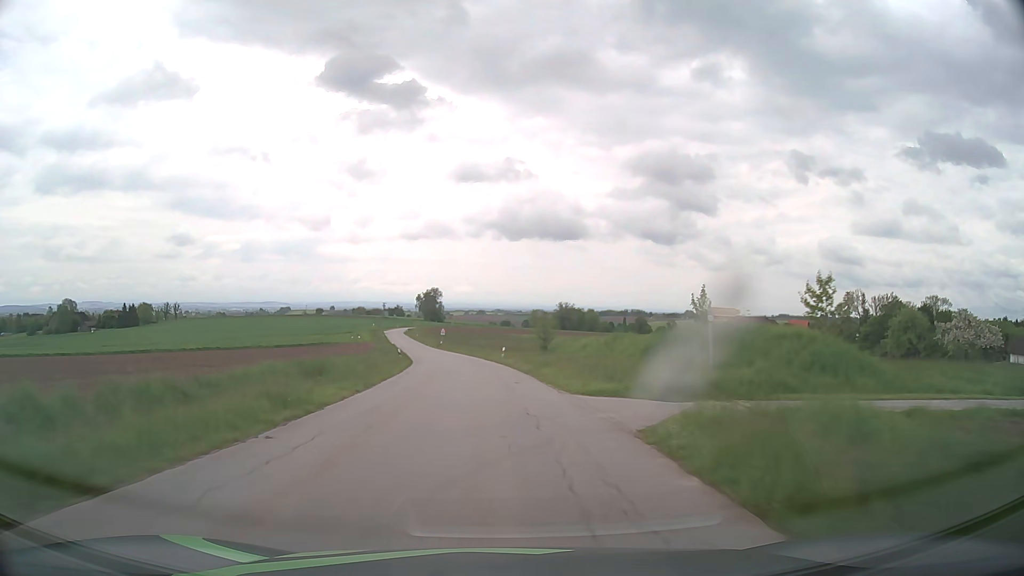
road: tertiary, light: Day
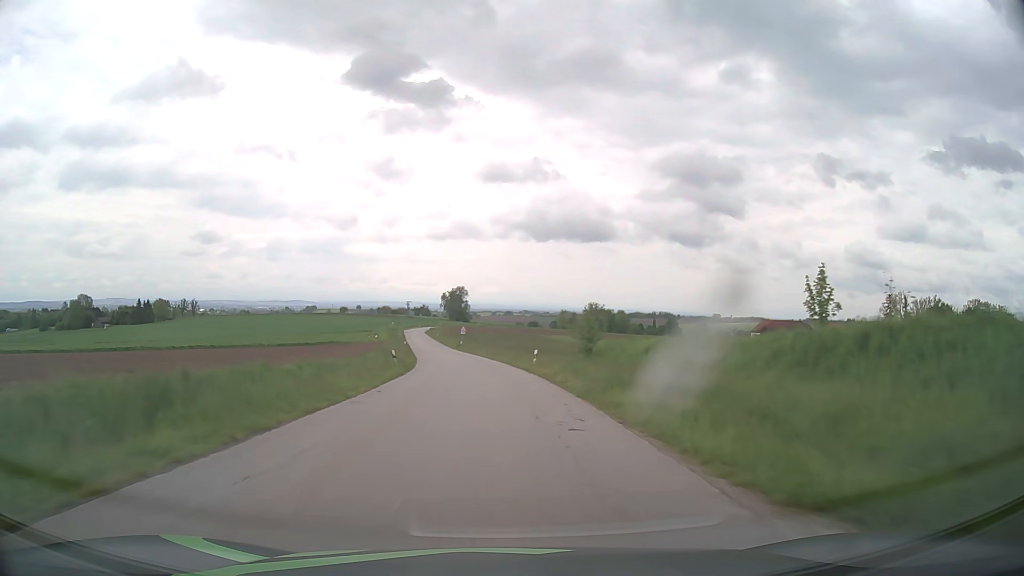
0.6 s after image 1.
(-0.3, +12.5) m; -3°
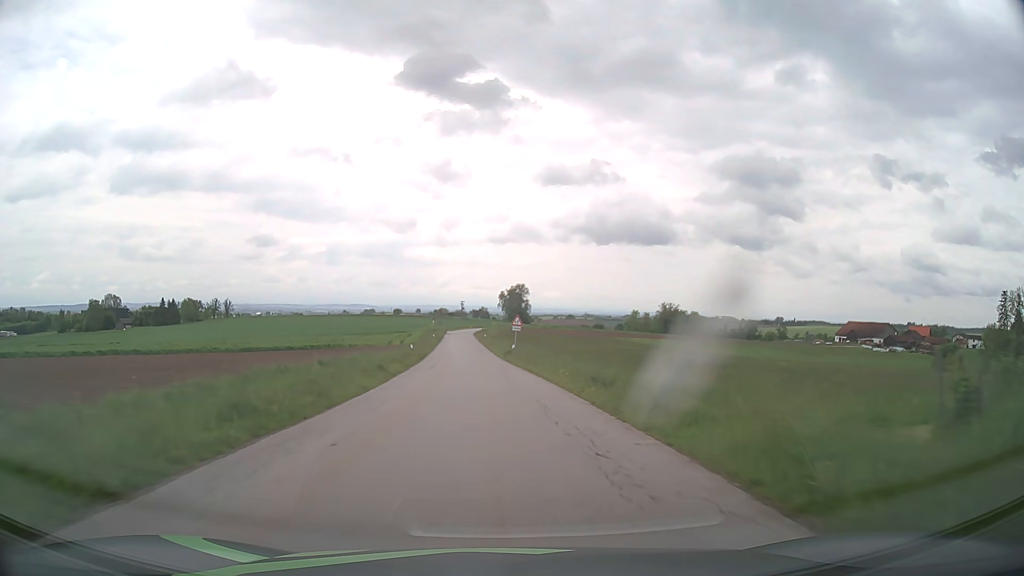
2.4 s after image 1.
(-1.8, +37.7) m; -5°
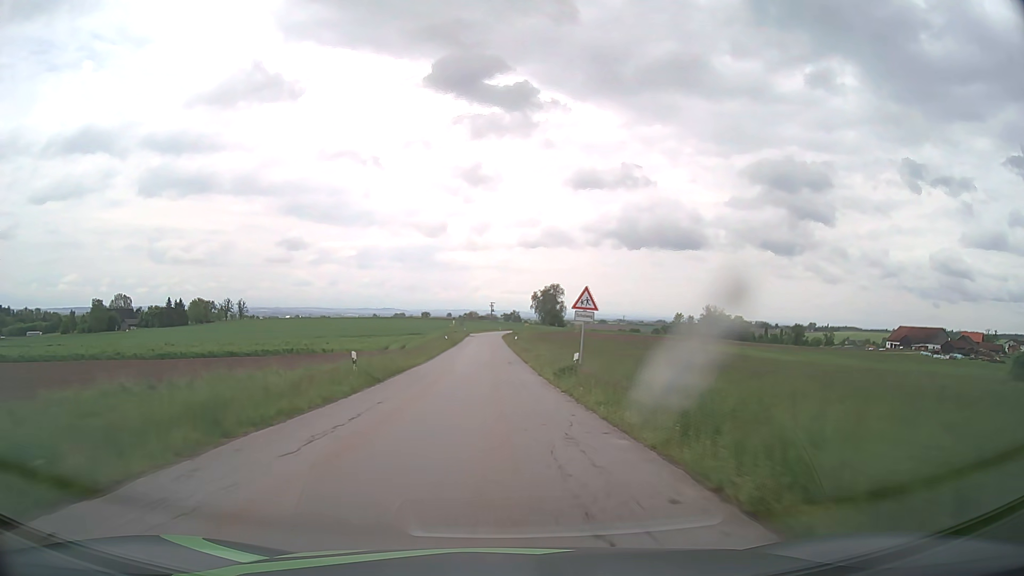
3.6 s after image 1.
(-0.7, +25.5) m; -3°
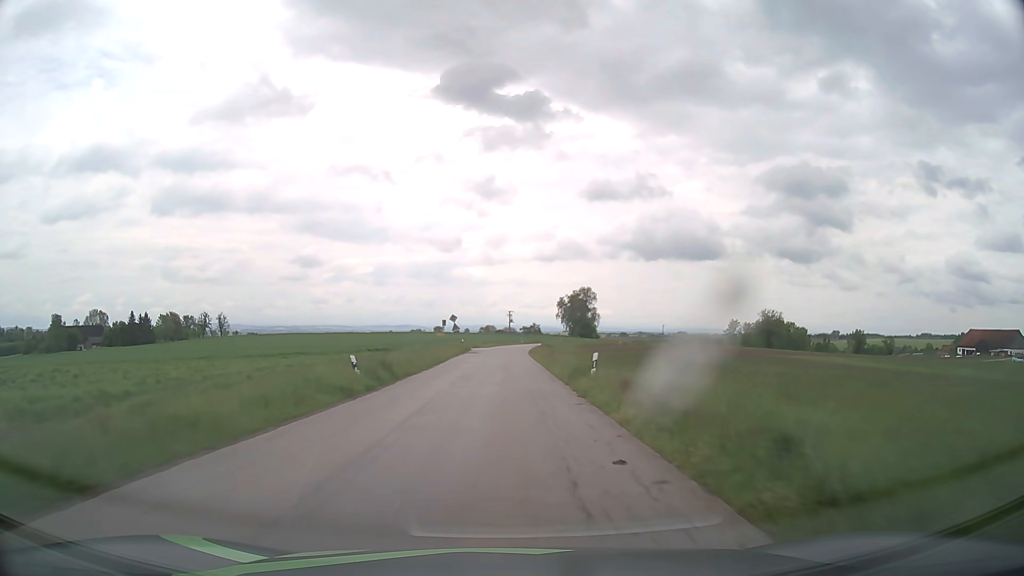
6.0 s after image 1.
(-1.0, +51.1) m; -2°
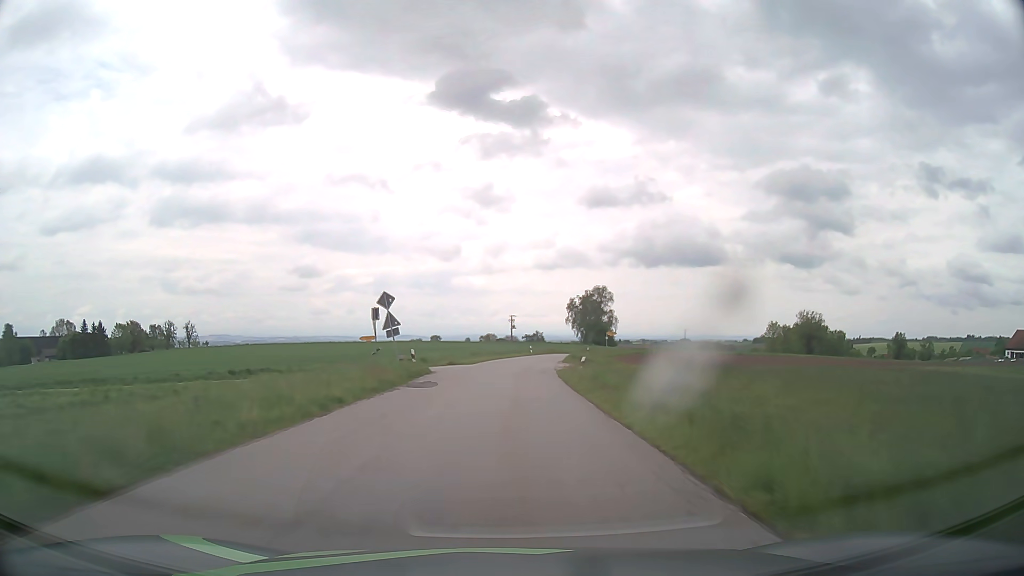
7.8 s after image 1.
(-0.1, +37.1) m; 0°
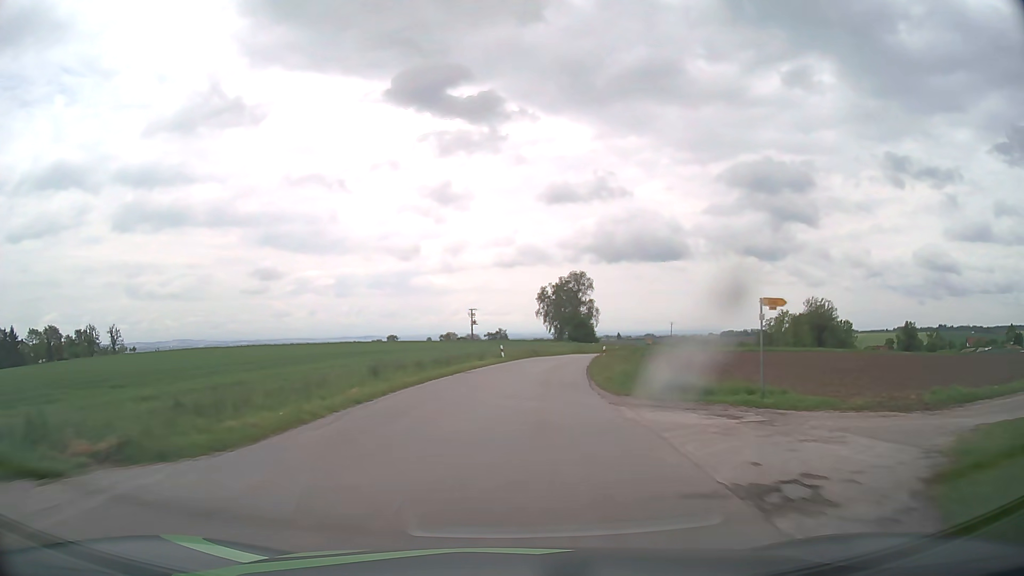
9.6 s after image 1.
(+0.6, +35.4) m; +3°
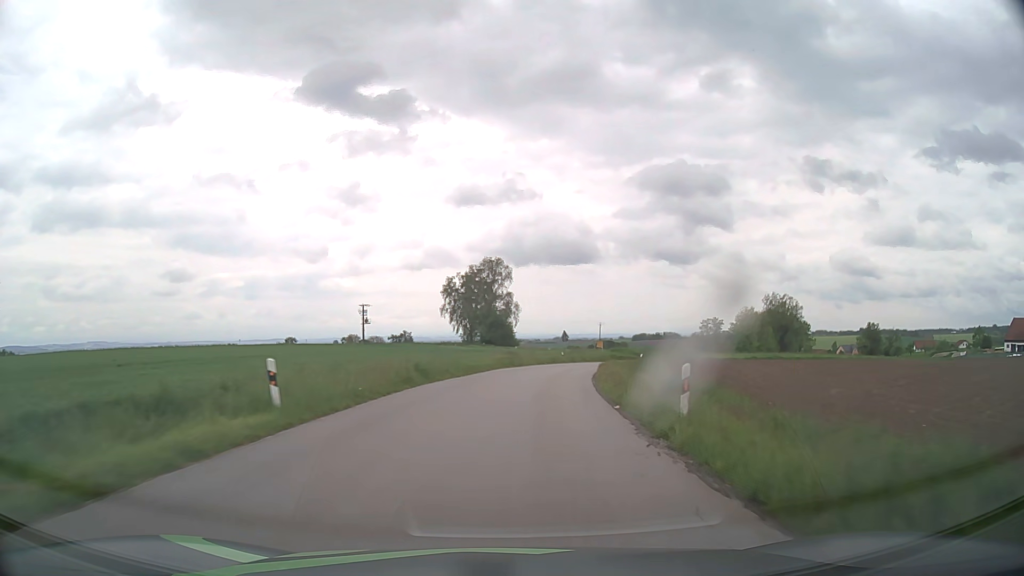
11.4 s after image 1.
(+2.1, +34.5) m; +8°
(0, +10) (+1, +20) (+2, +30) (+4, +40) (+6, +49) (+9, +59) (+12, +68) (+16, +78) (+21, +87) (+26, +95) m
